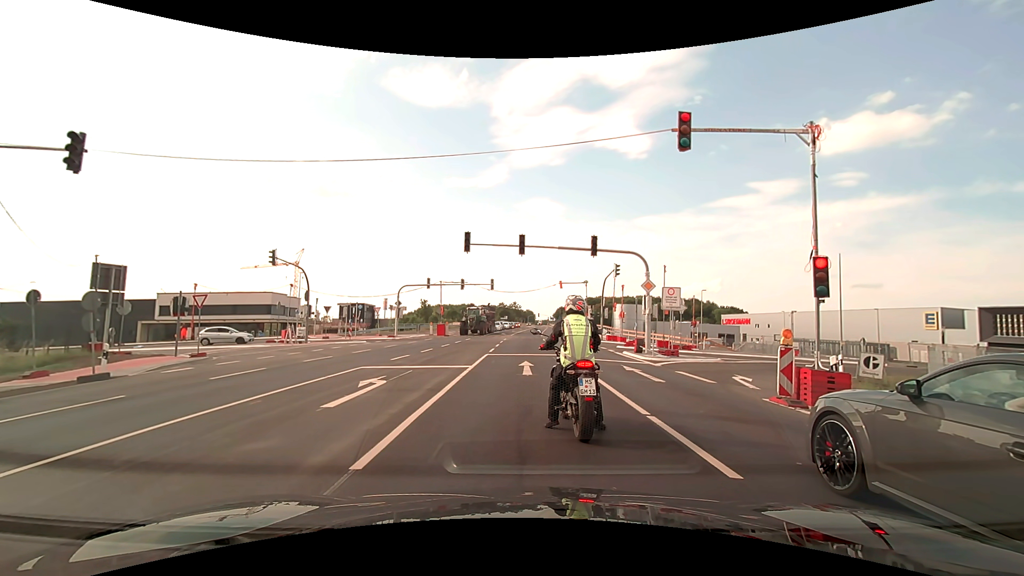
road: primary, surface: asphalt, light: Day
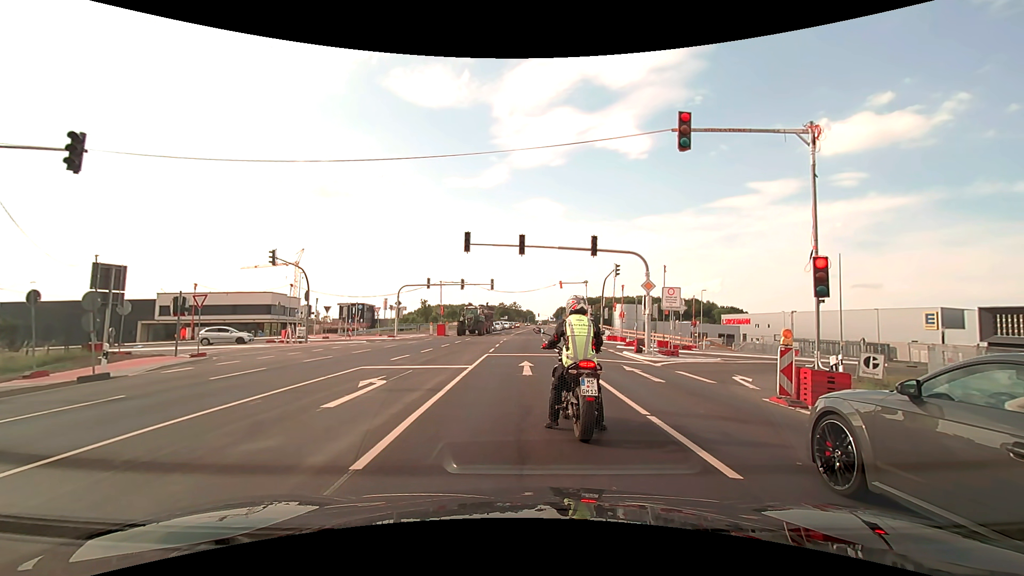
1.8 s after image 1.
(0.0, 0.0) m; 0°
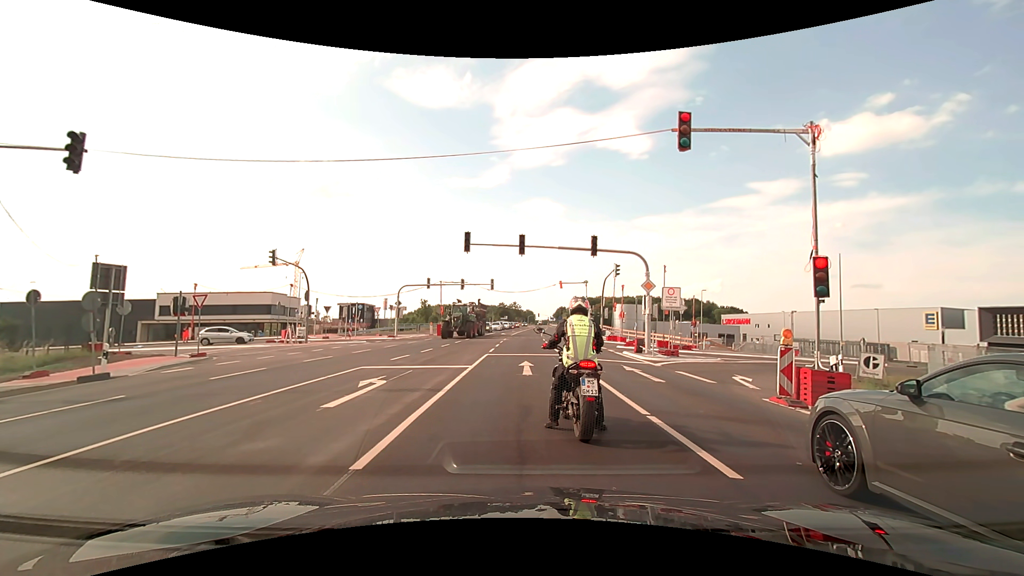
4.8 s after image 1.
(0.0, 0.0) m; 0°
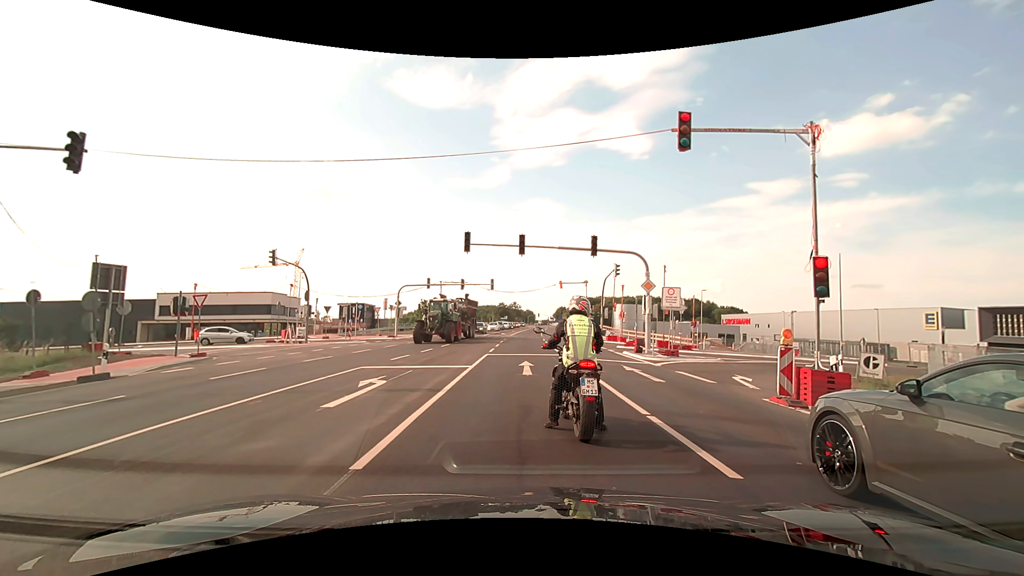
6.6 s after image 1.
(0.0, 0.0) m; 0°
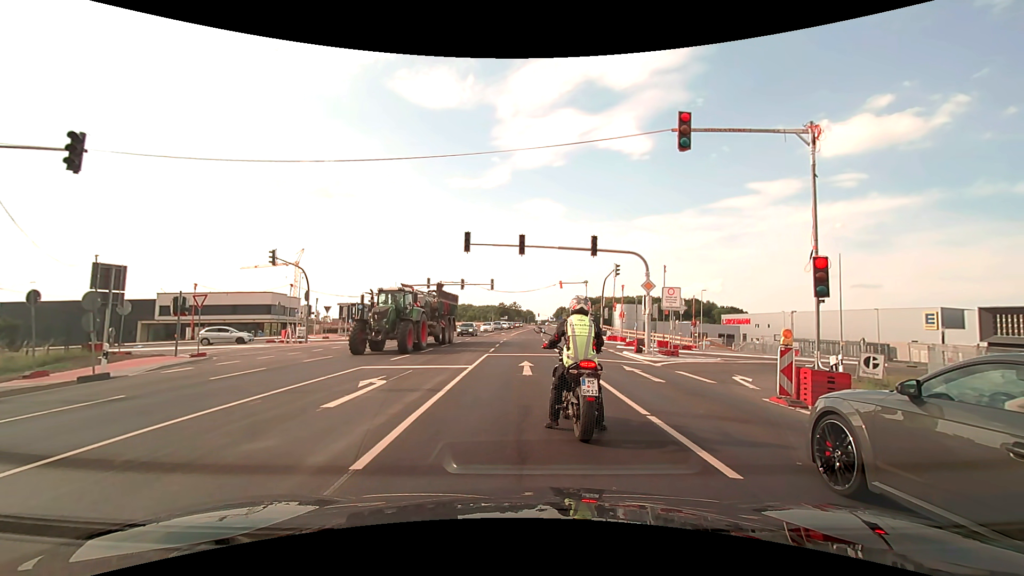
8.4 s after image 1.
(0.0, 0.0) m; 0°
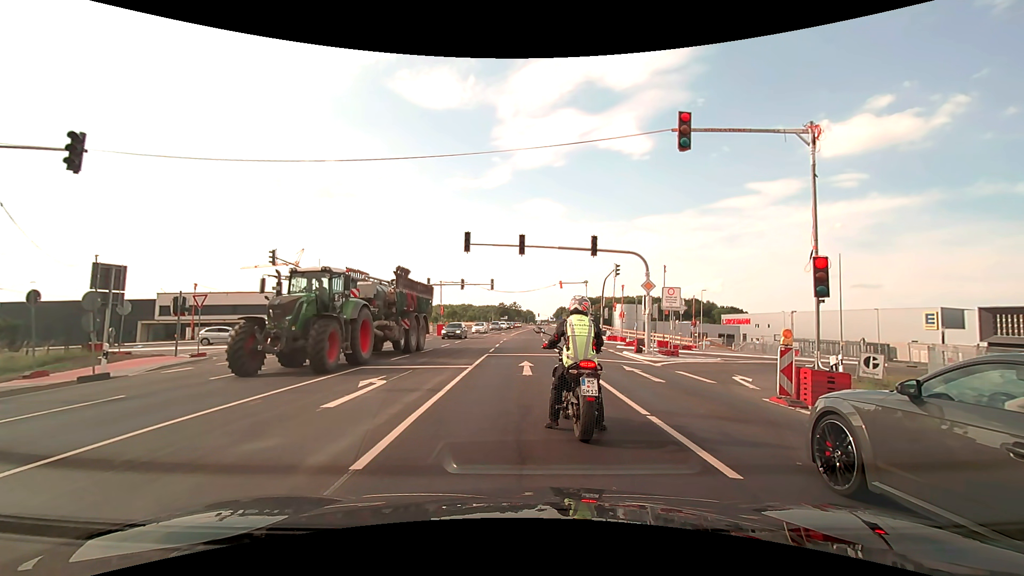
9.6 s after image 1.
(0.0, 0.0) m; 0°
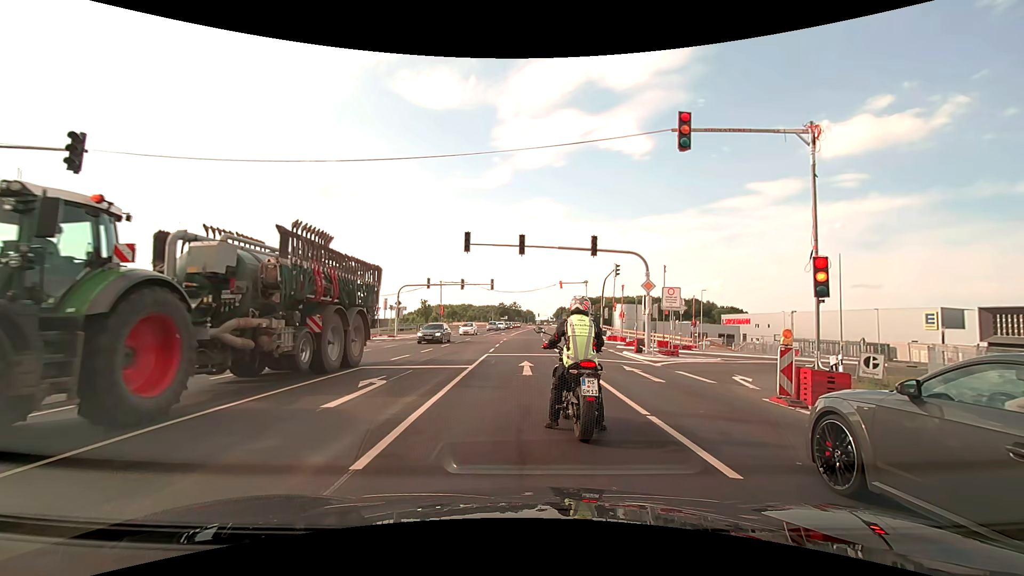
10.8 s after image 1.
(0.0, 0.0) m; 0°
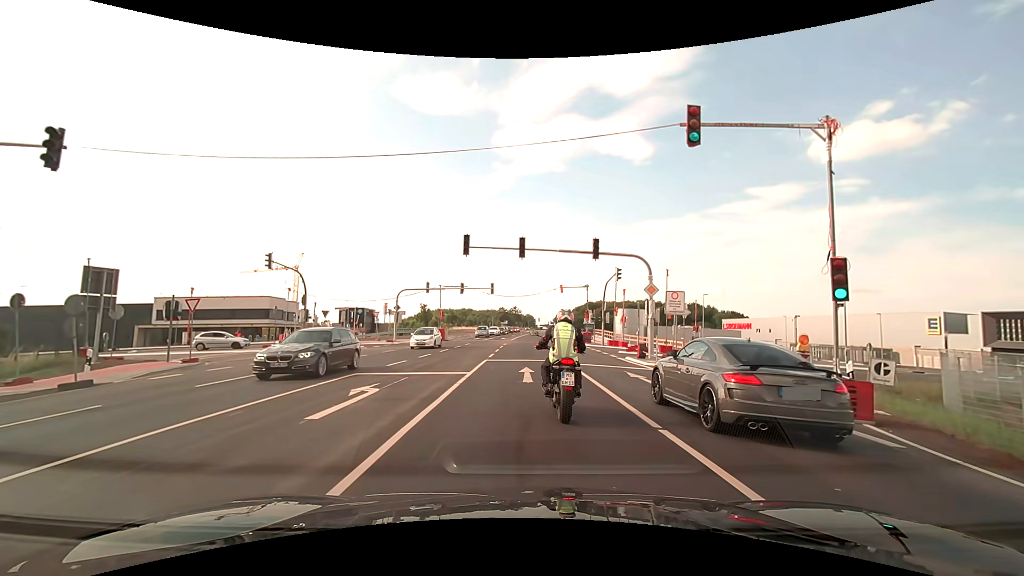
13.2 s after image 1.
(0.0, +0.7) m; 0°
(0, +10) (0, +20) (0, +30) (0, +40) (0, +50) (0, +60) (0, +70) (+1, +80) (+1, +90) (+1, +100) m
